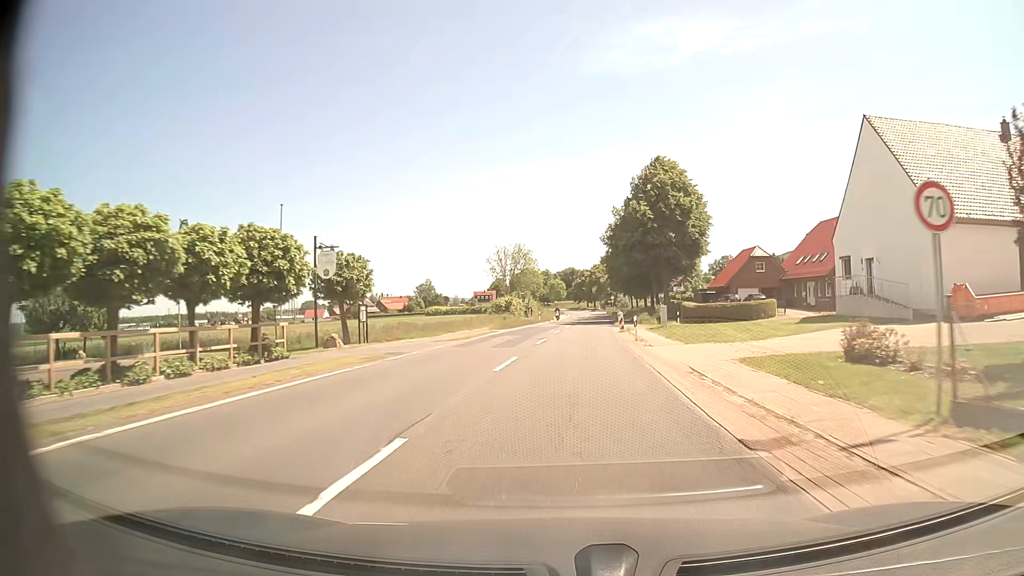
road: secondary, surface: asphalt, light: Day
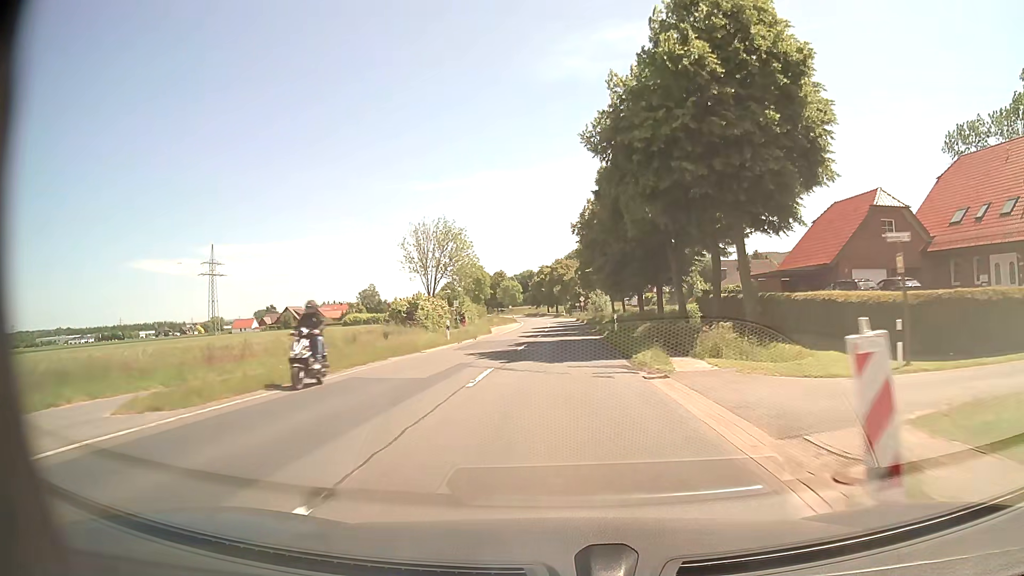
(+1.8, +37.9) m; +4°
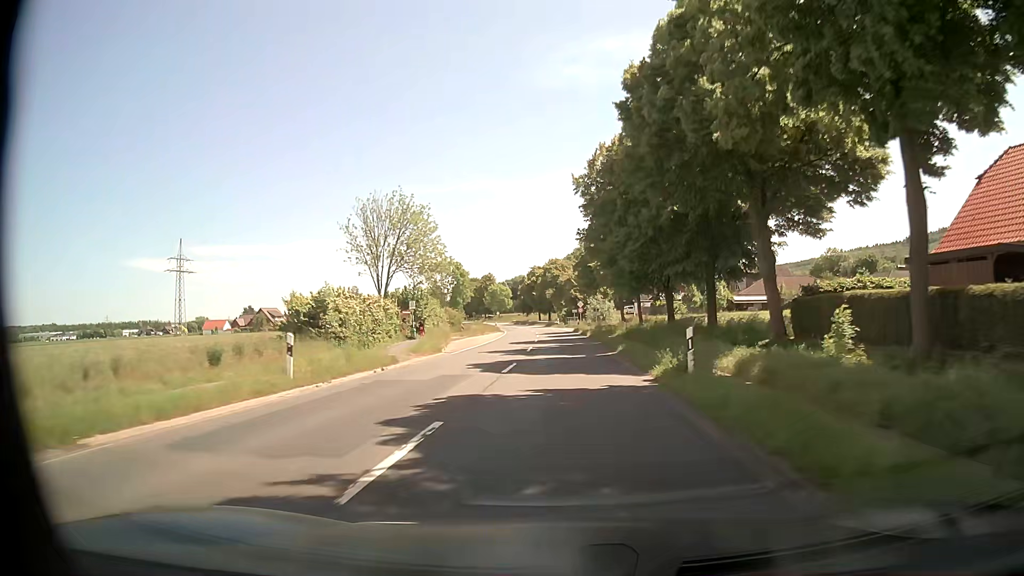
(+0.1, +19.8) m; 0°
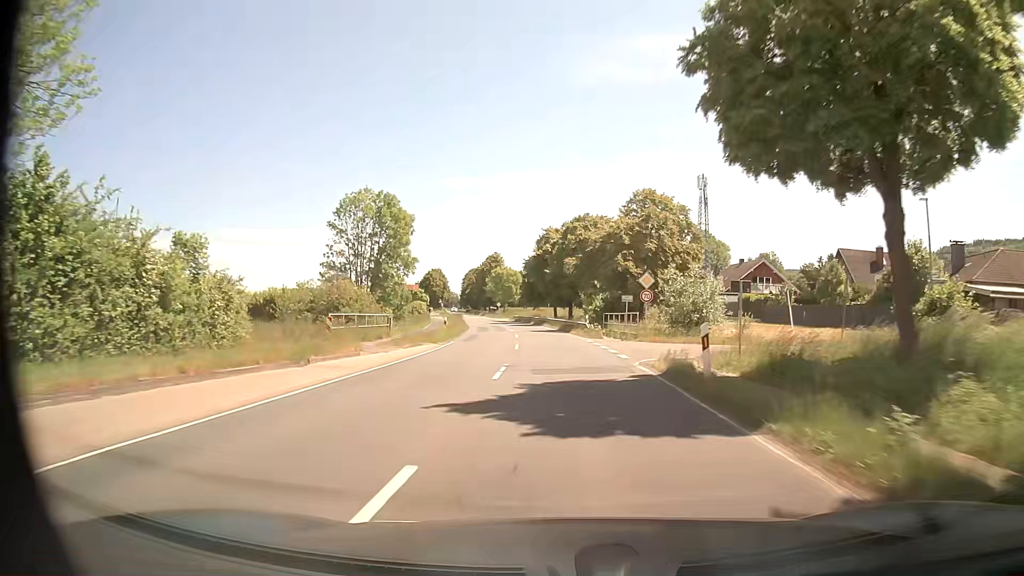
(0.0, +51.7) m; -2°
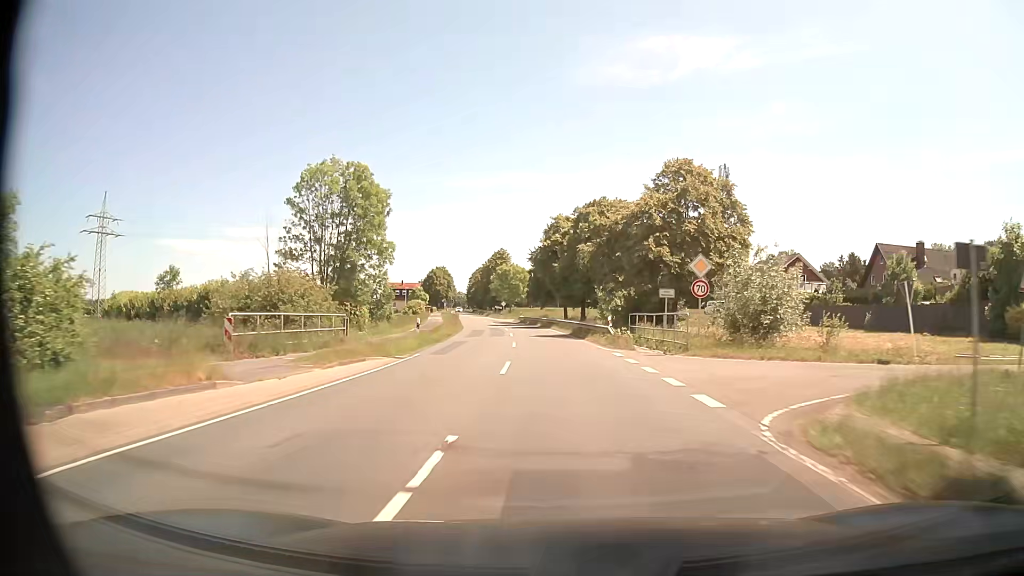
(0.0, +10.5) m; -1°
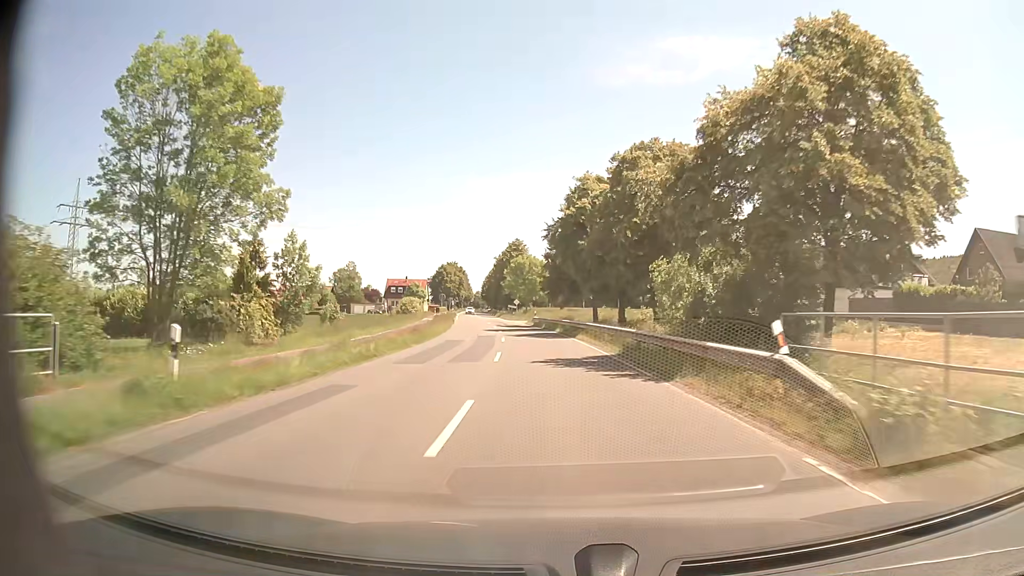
(-0.2, +21.2) m; -2°
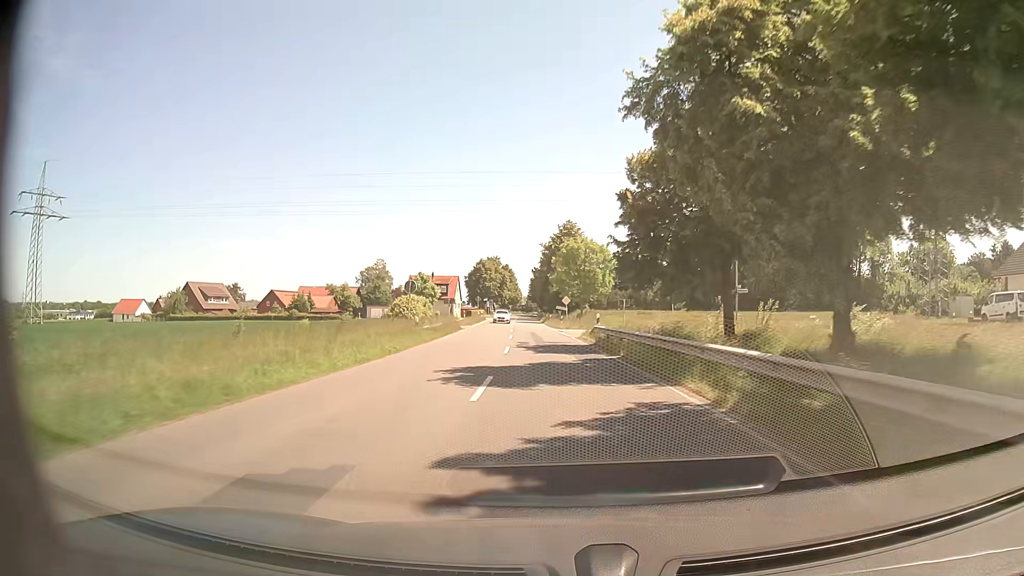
(-1.2, +31.9) m; -5°
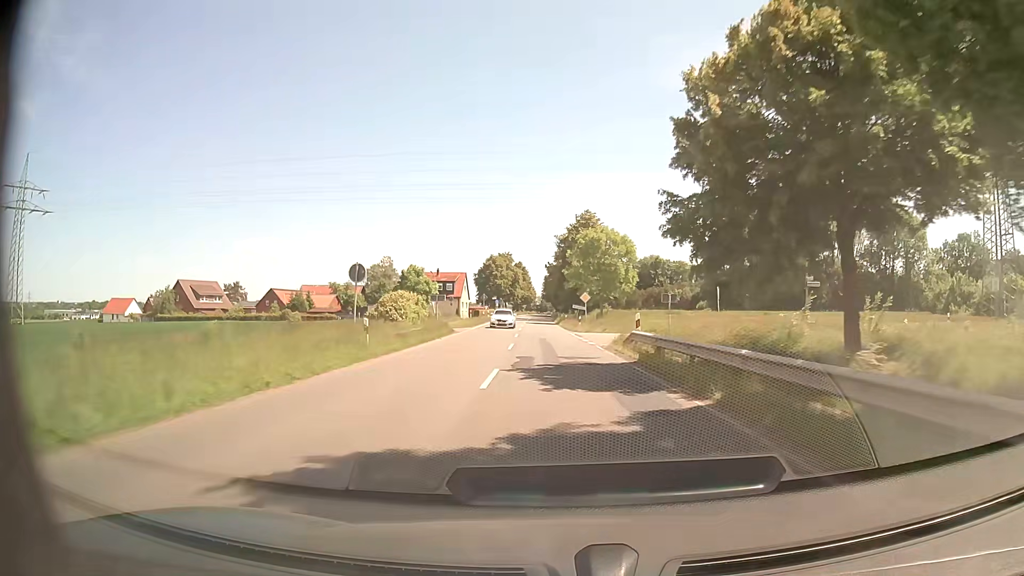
(-0.2, +10.7) m; -1°
(0, +10) (0, +20) (-1, +30) (-1, +40) (-1, +50) (-2, +60) (-2, +70) (-3, +80) (-3, +90) (-3, +100) m
